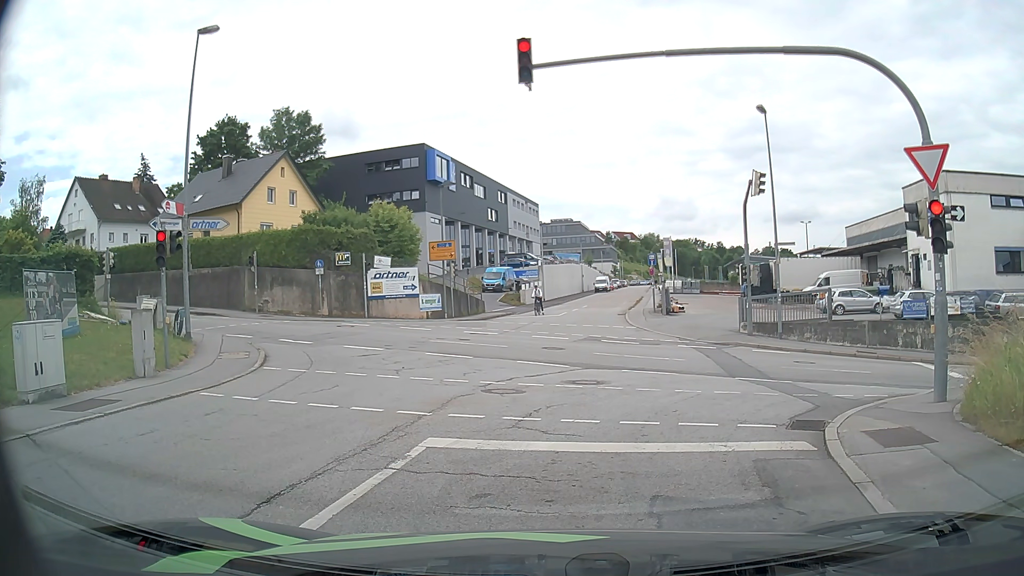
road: residential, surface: asphalt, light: Day
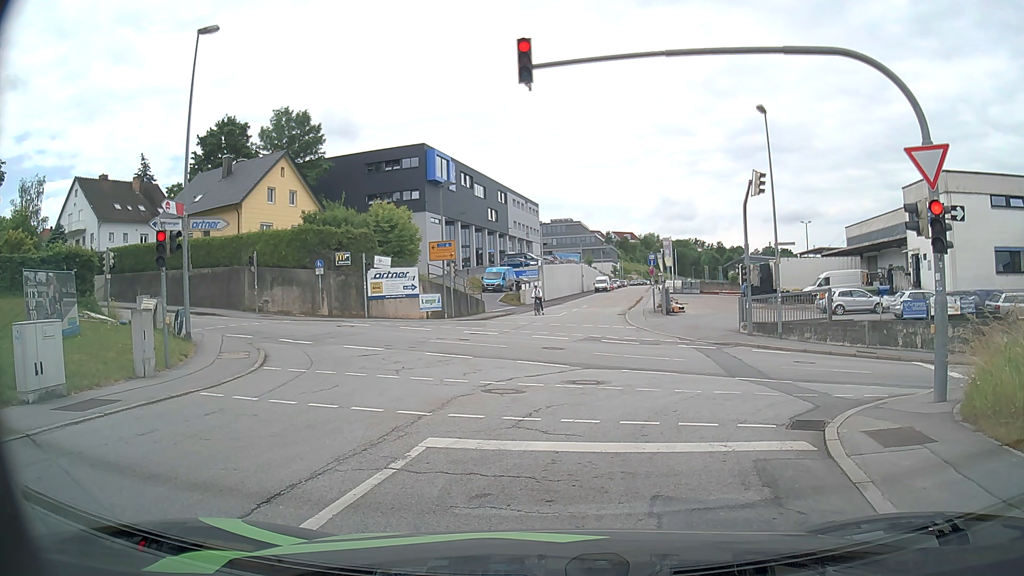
(0.0, 0.0) m; 0°
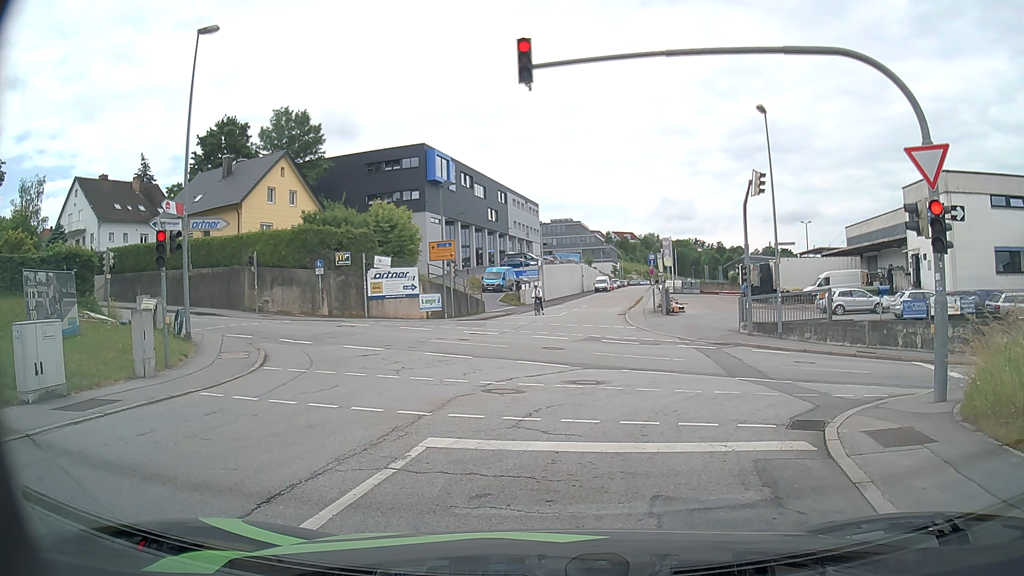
(0.0, 0.0) m; 0°
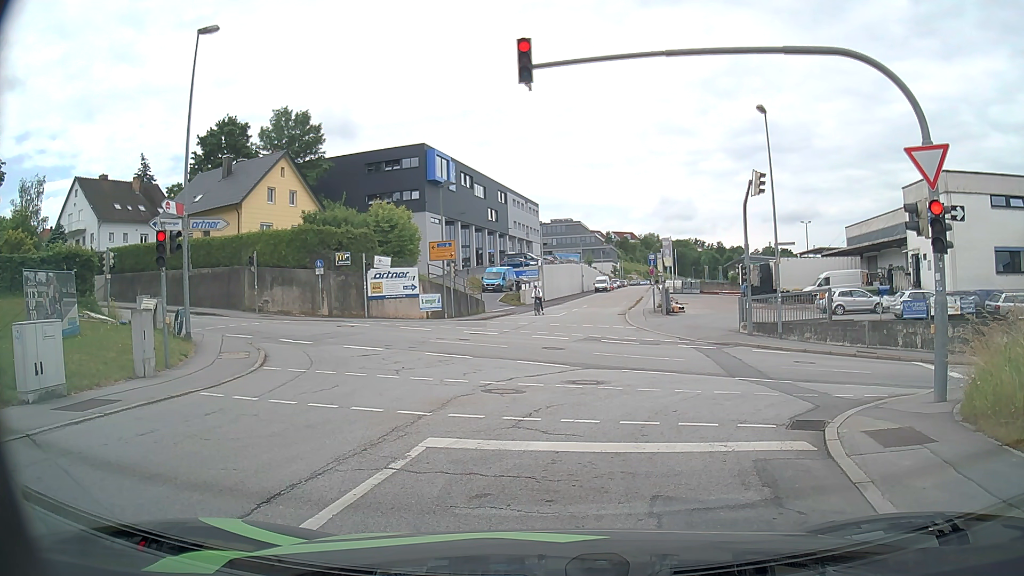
(0.0, 0.0) m; 0°
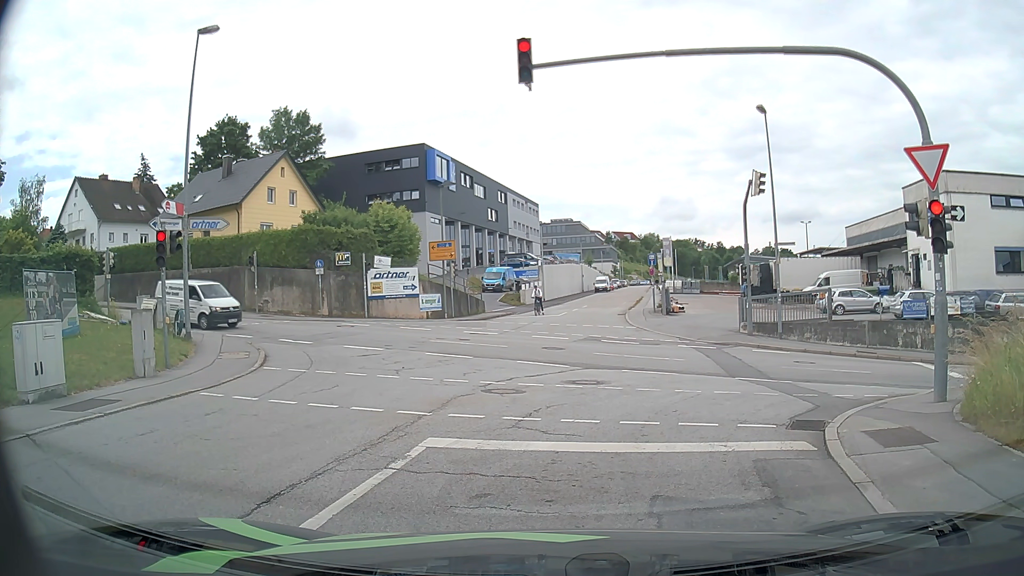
(0.0, 0.0) m; 0°
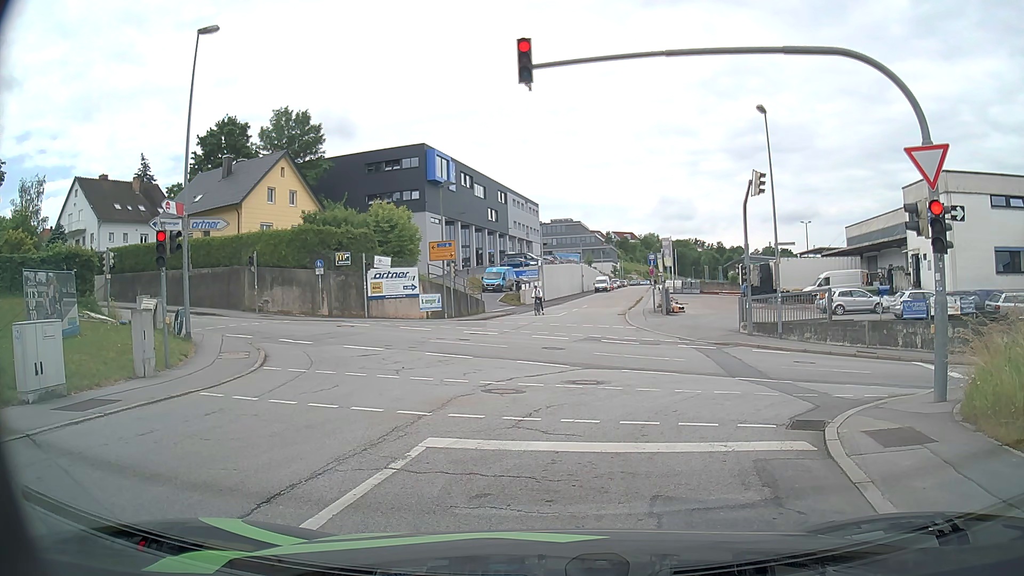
(0.0, 0.0) m; 0°
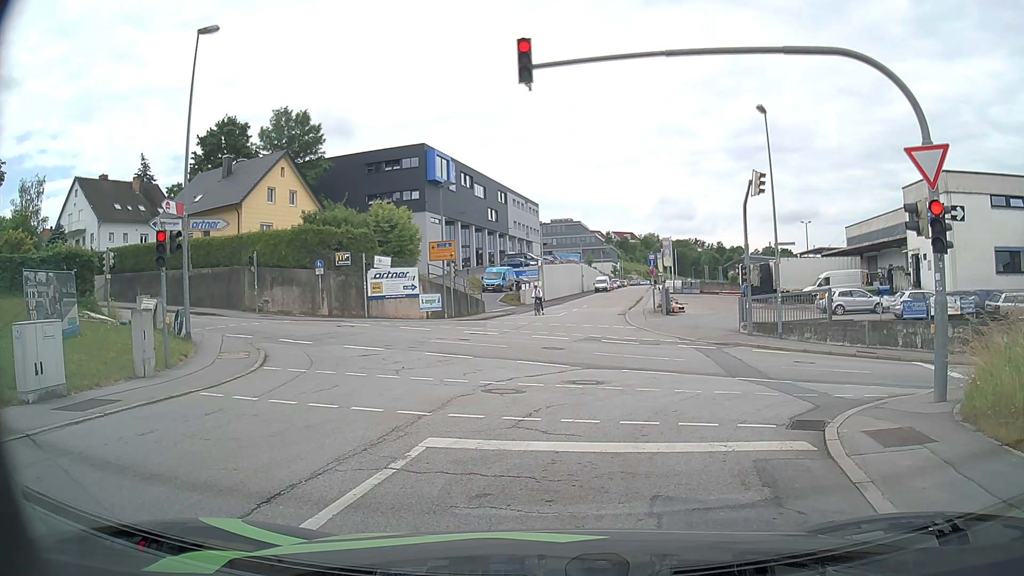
(0.0, 0.0) m; 0°
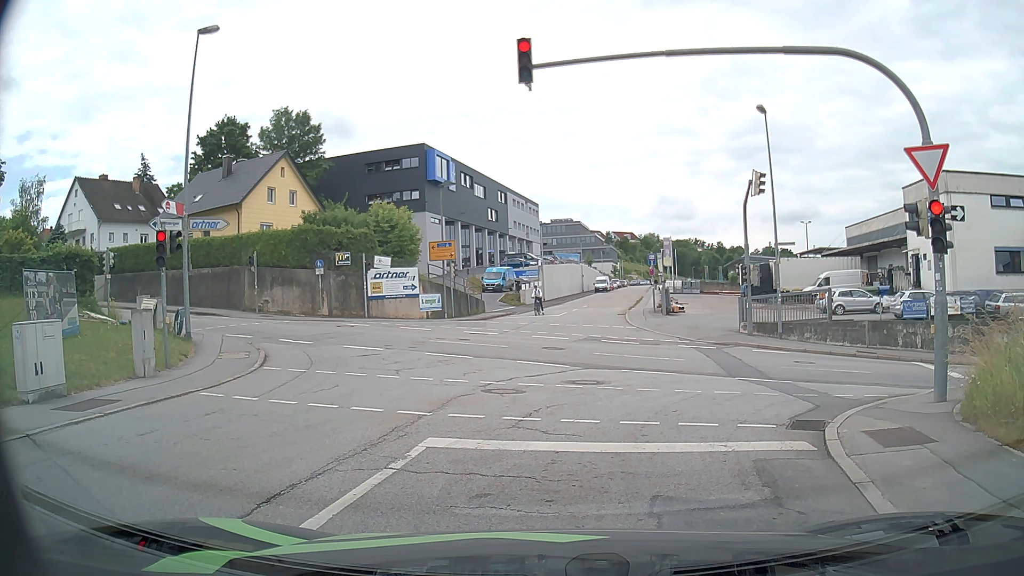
(0.0, 0.0) m; 0°
